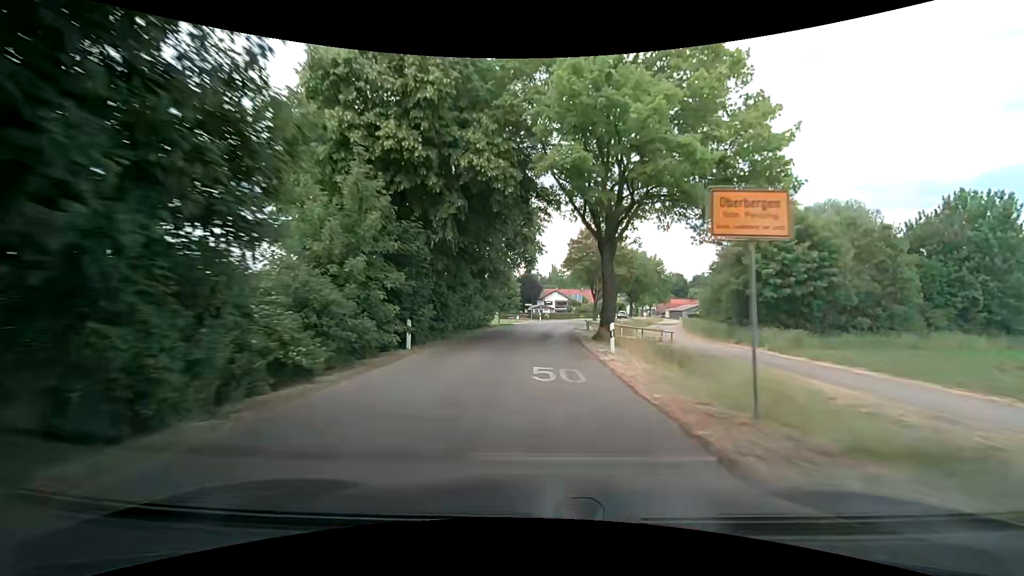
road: unclassified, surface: asphalt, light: Day
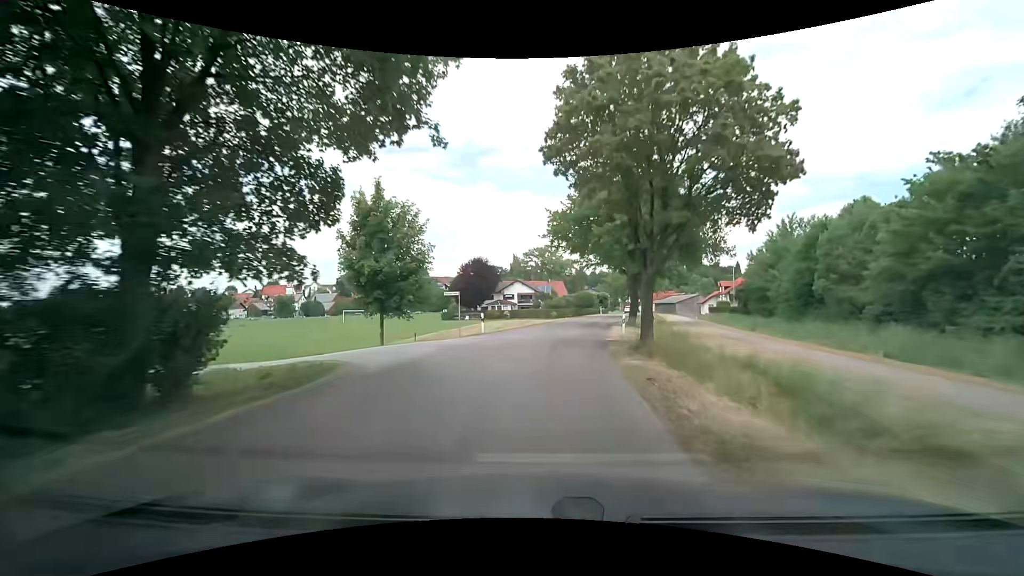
(+1.1, +36.9) m; +4°
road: residential
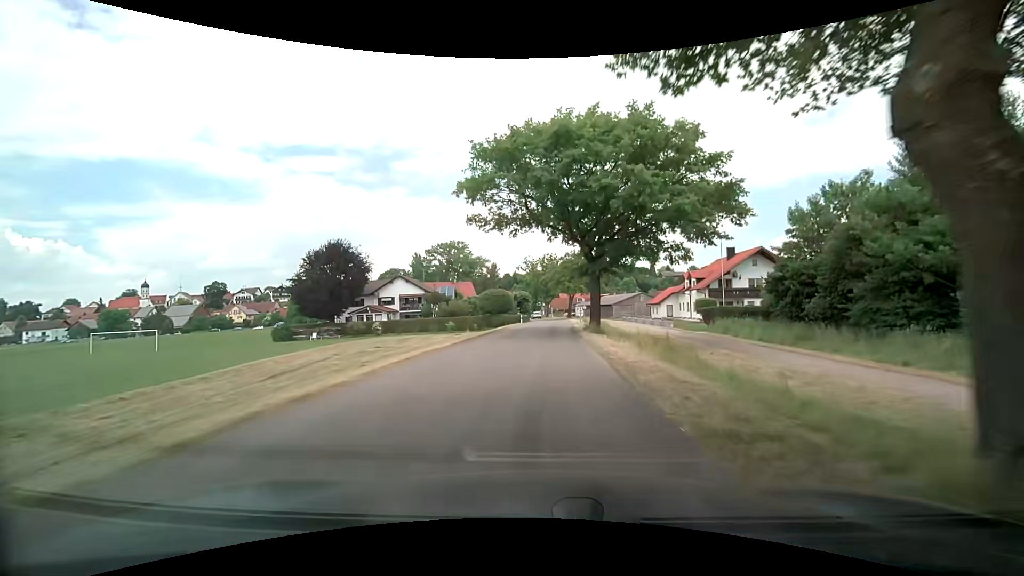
(+3.3, +34.6) m; +10°
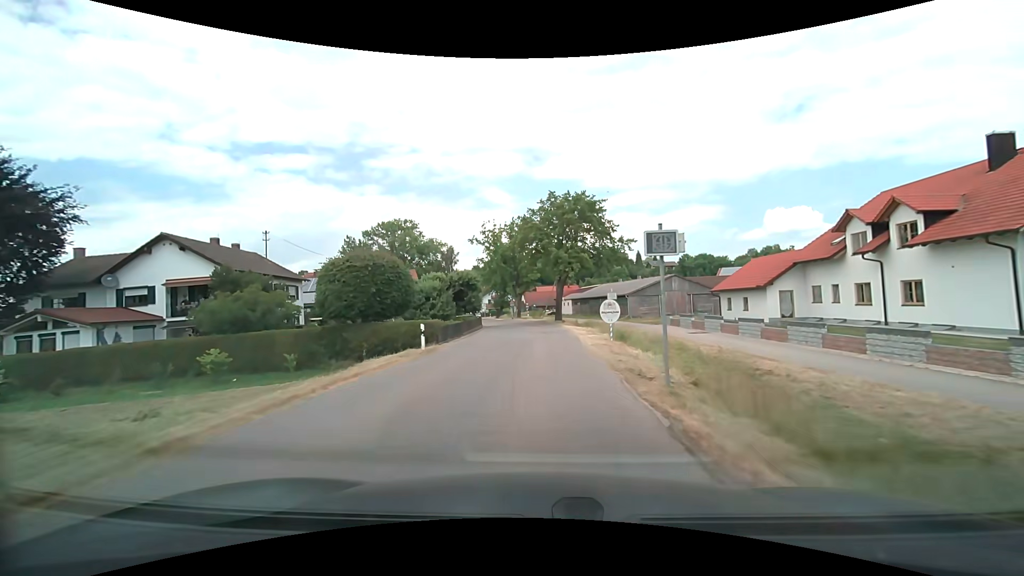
(+1.8, +43.0) m; +3°
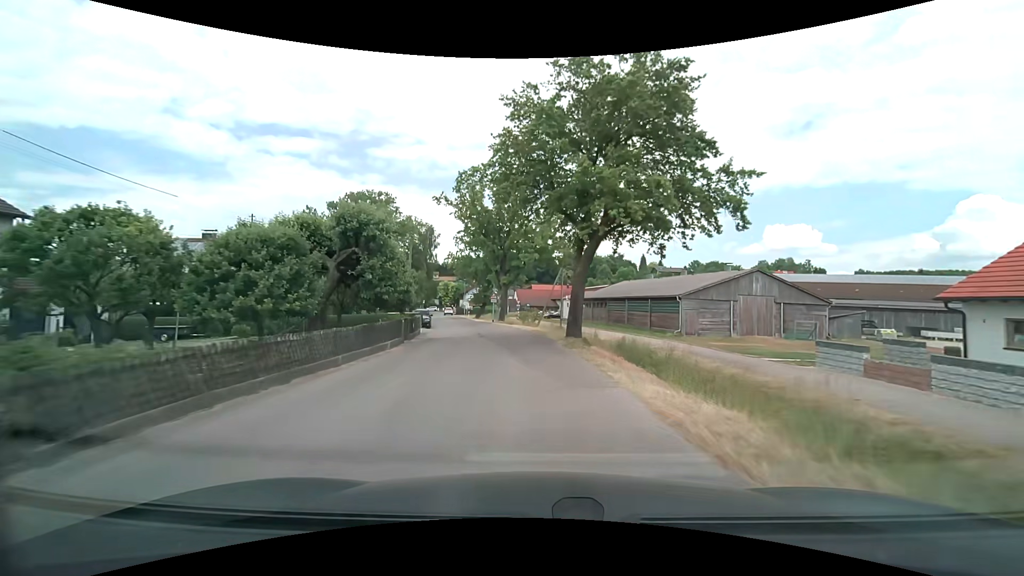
(0.0, +24.7) m; 0°
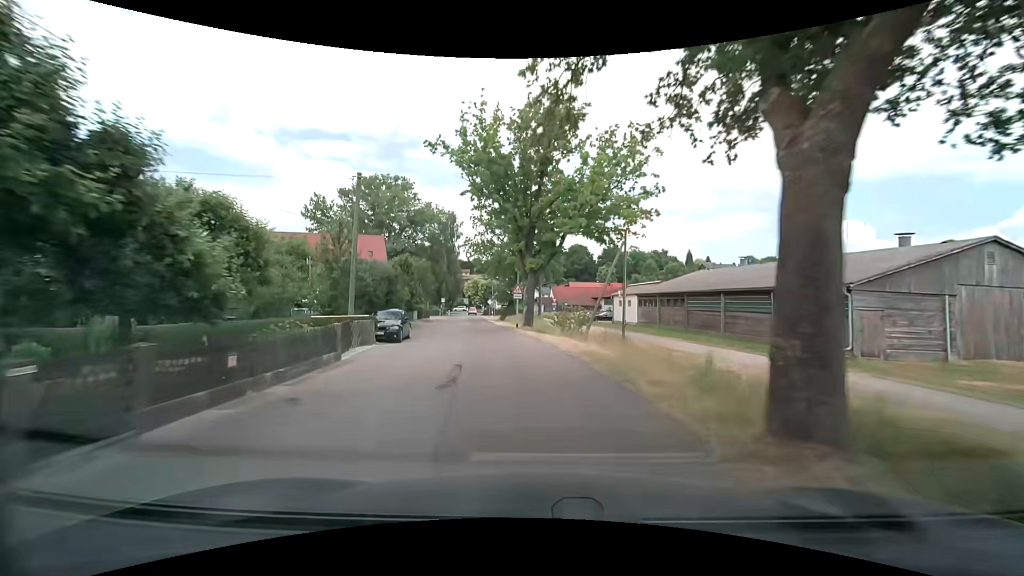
(-0.2, +16.1) m; -4°
(0, +10) (-1, +20) (-3, +30) (-4, +40) (-6, +50) (-7, +59) (-9, +69) (-10, +79) (-11, +89) (-12, +99) m
